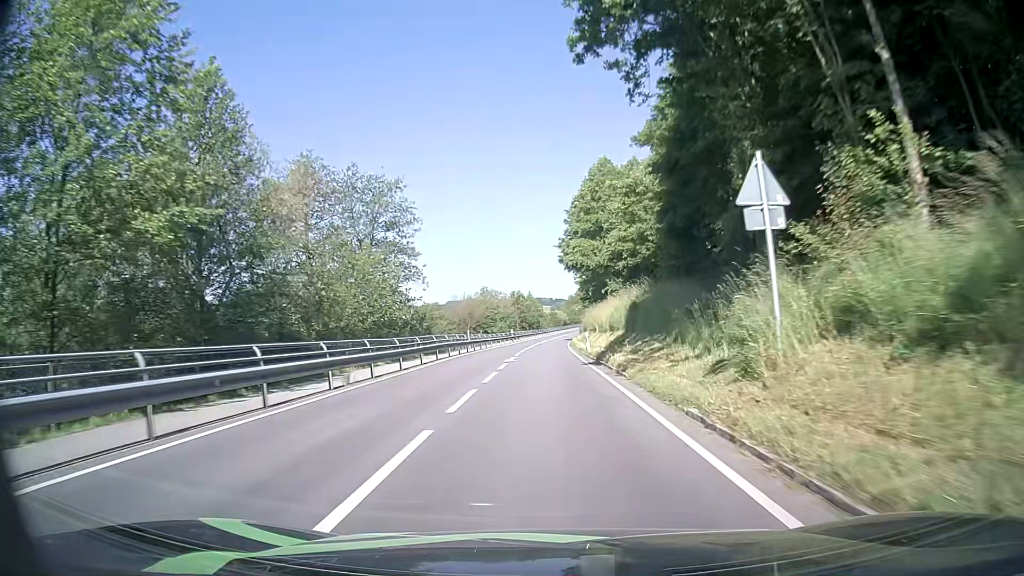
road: secondary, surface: asphalt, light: Day
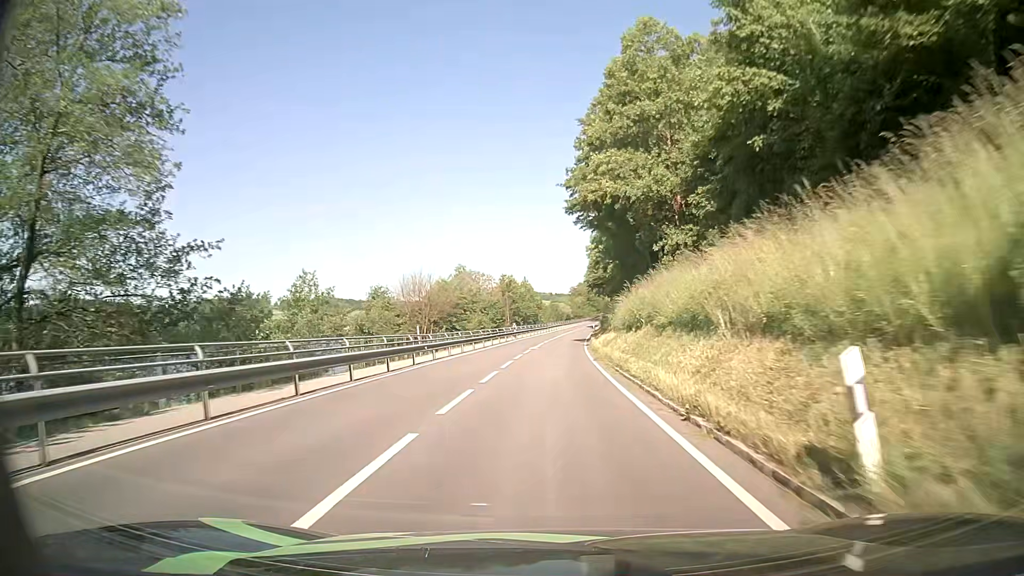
(-0.3, +30.5) m; 0°
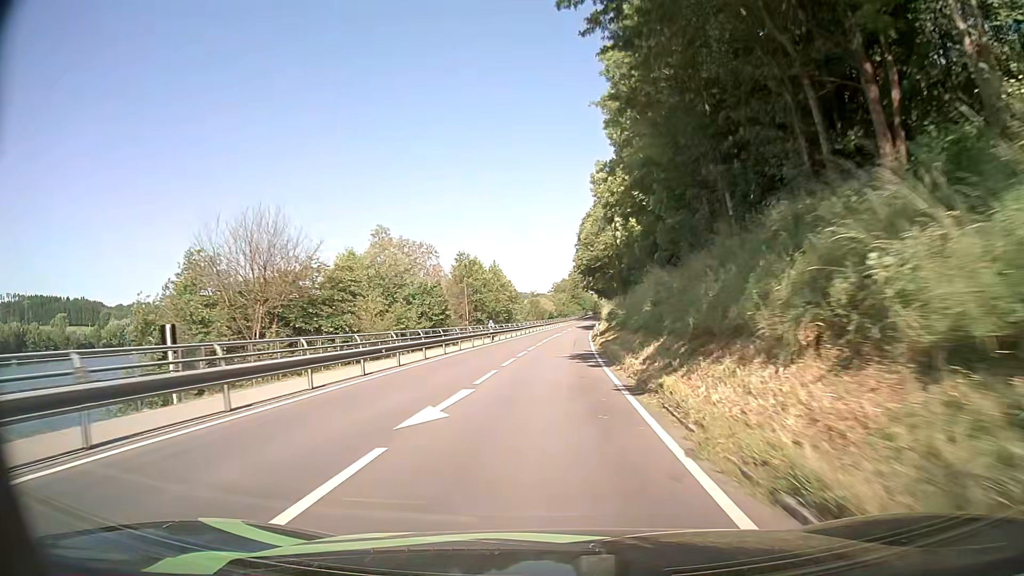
(+0.2, +30.9) m; +1°
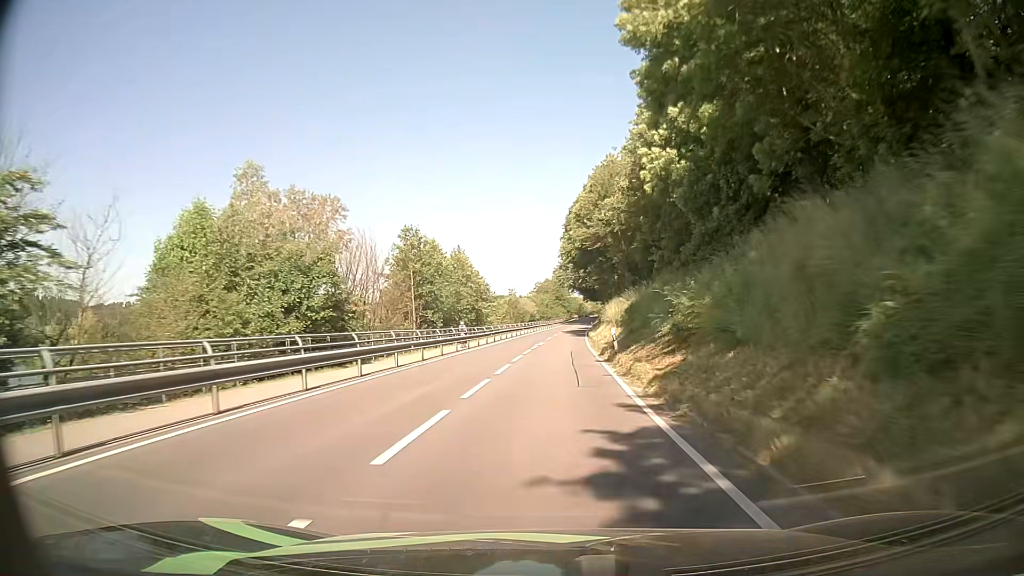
(+0.1, +20.8) m; +1°
